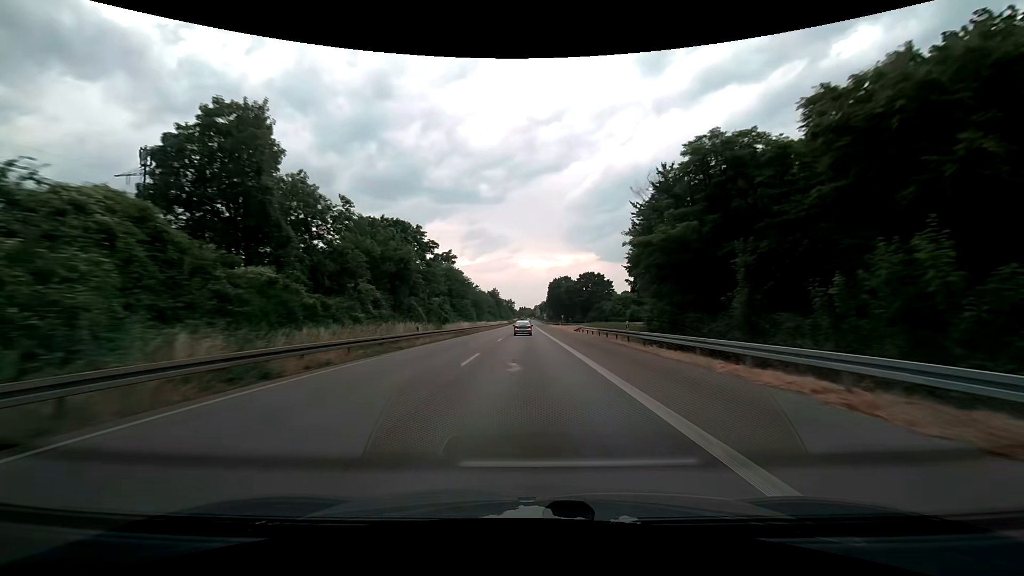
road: trunk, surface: asphalt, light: Day
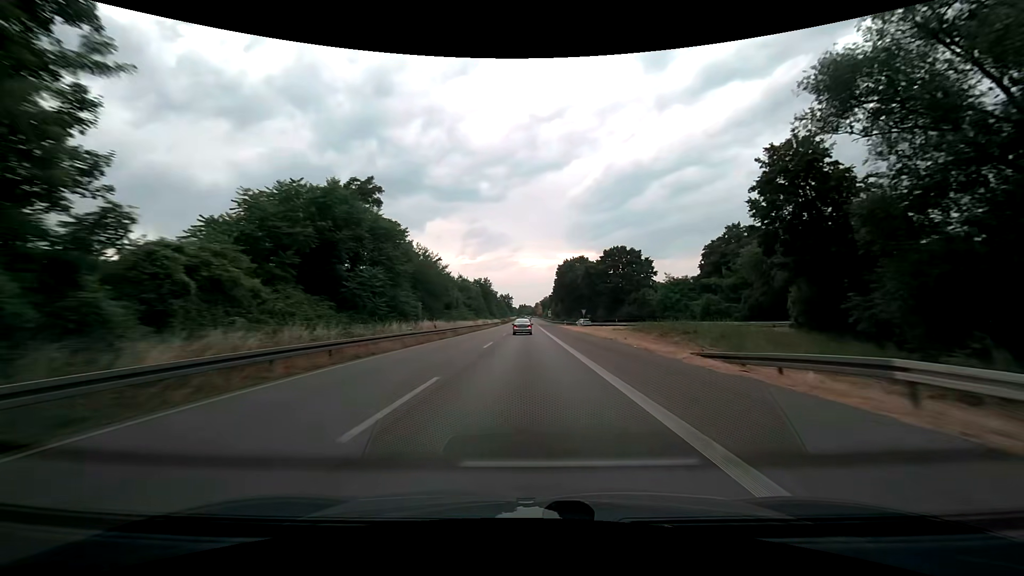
(+0.1, +45.9) m; 0°
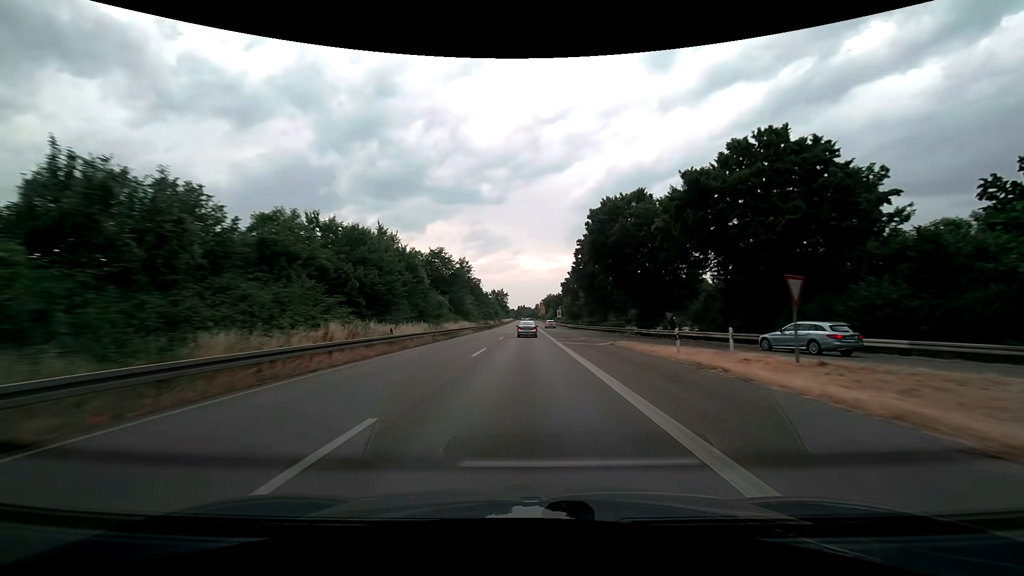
(-0.1, +59.8) m; 0°
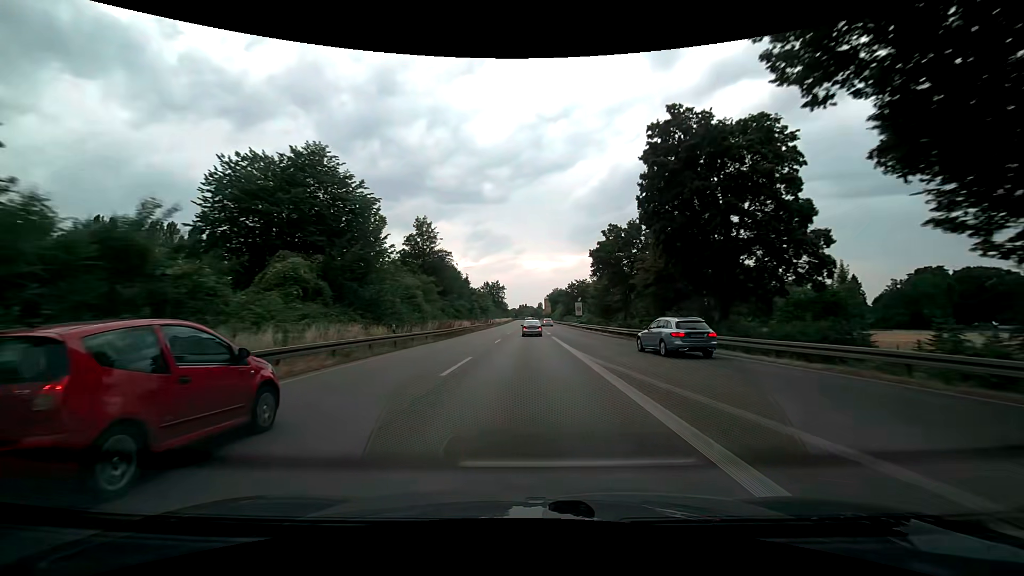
(-0.2, +43.7) m; 0°
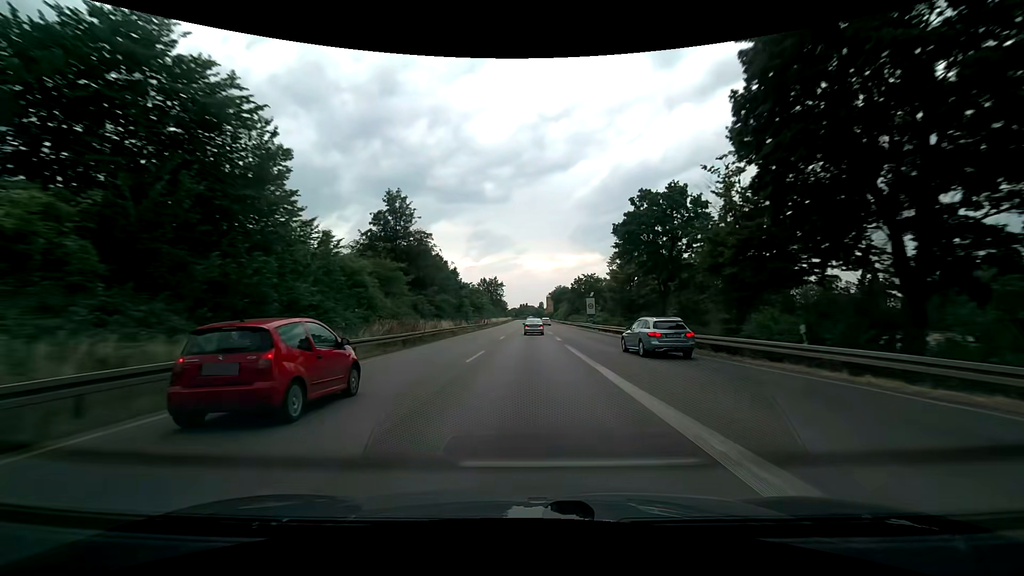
(0.0, +14.2) m; 0°
(0, +10) (0, +20) (0, +30) (0, +40) (0, +50) (0, +60) (0, +70) (0, +80) (0, +90) (0, +100) m
